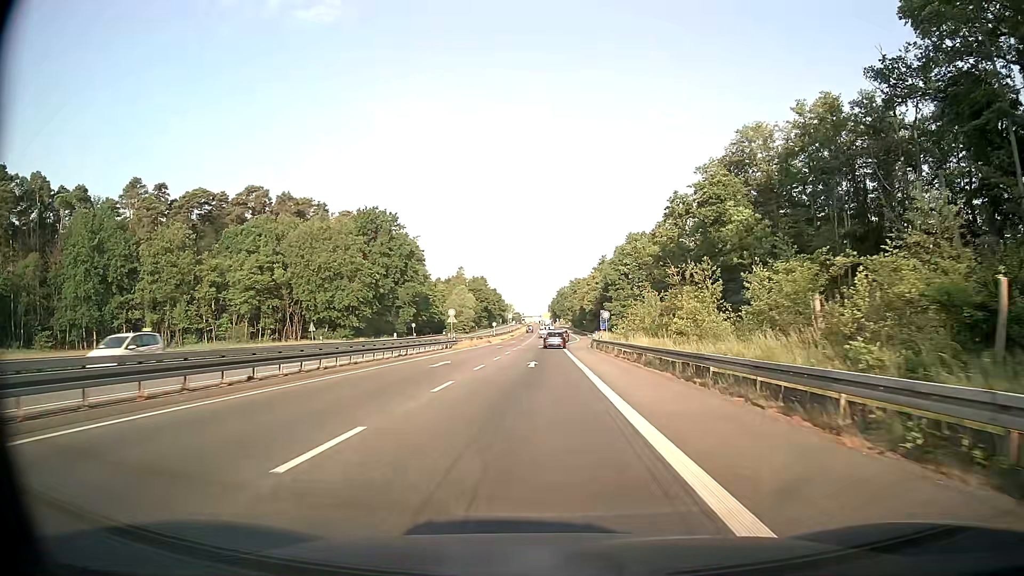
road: secondary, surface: asphalt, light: Day
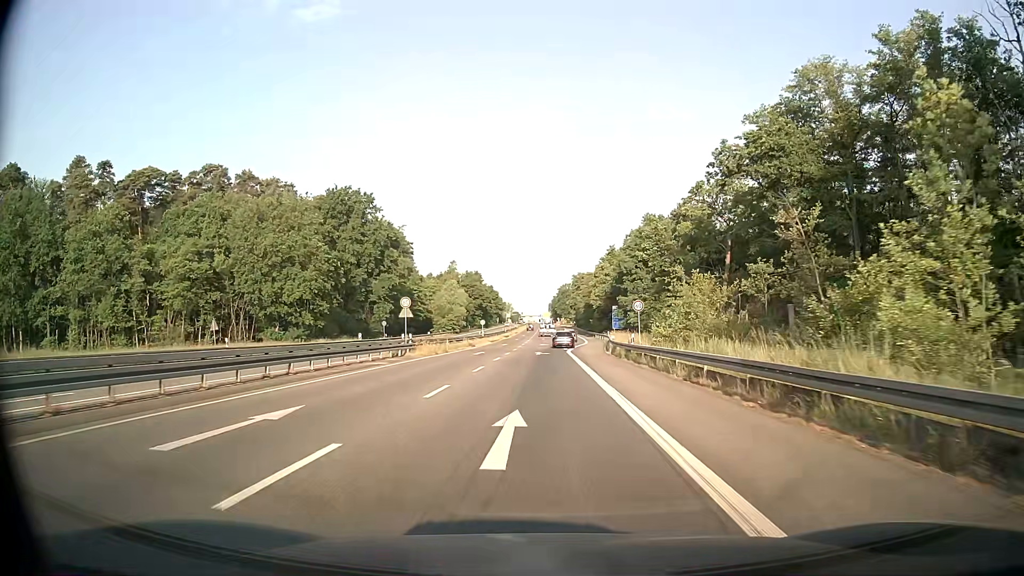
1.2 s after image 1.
(+0.1, +19.3) m; 0°
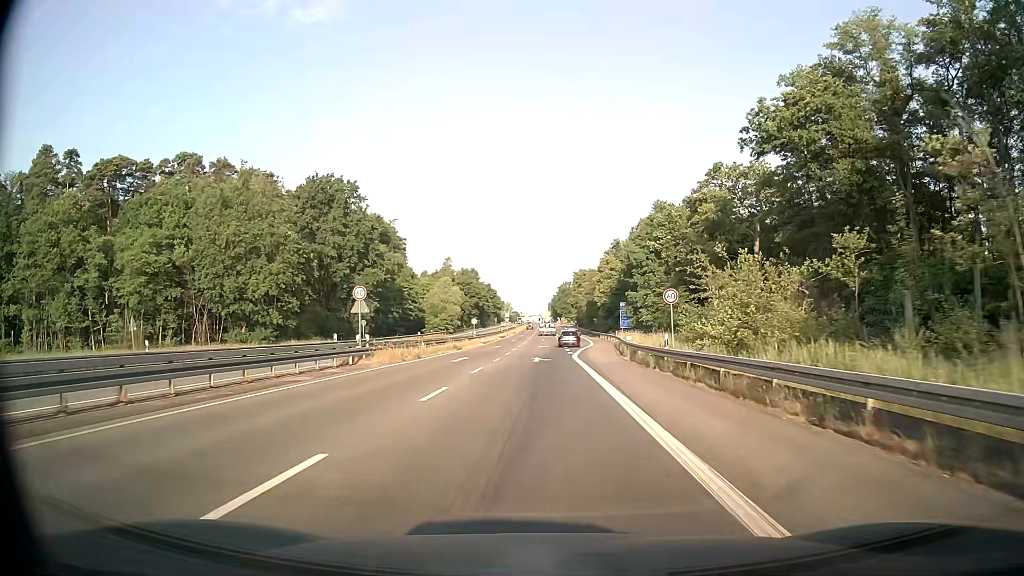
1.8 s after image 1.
(0.0, +9.6) m; 0°
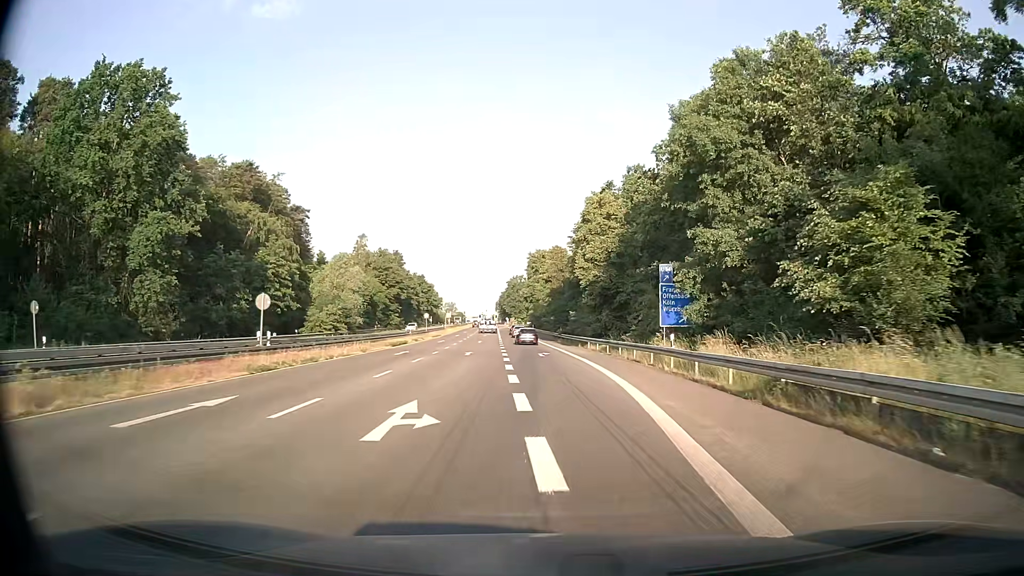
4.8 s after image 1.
(+1.0, +48.2) m; +4°
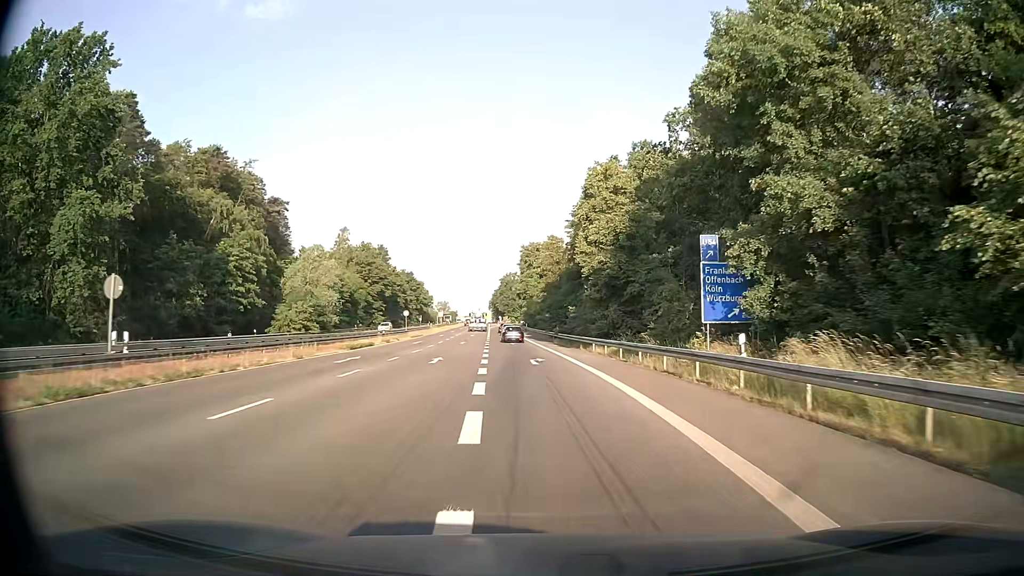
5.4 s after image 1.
(0.0, +9.6) m; 0°
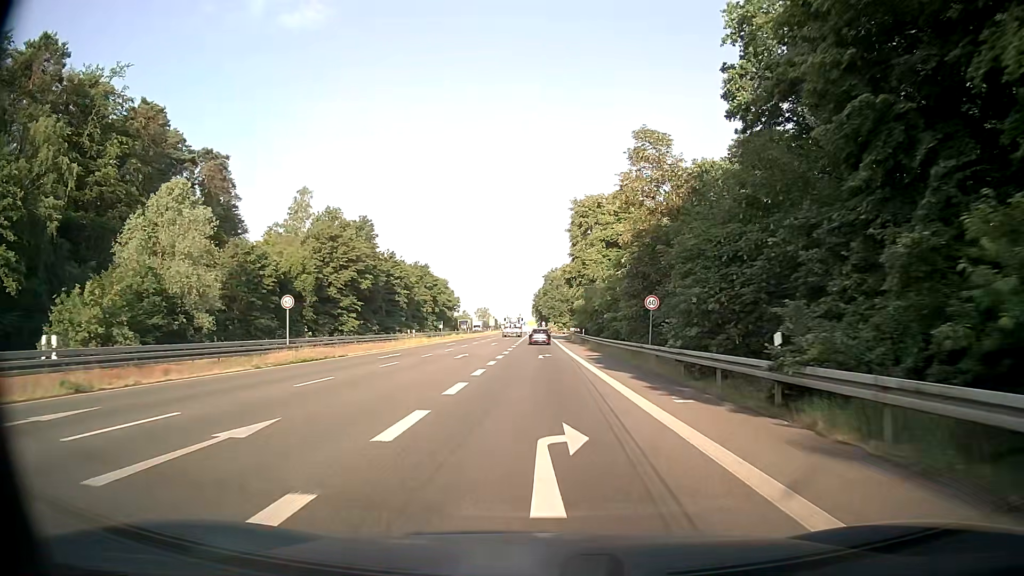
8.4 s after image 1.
(-1.8, +47.6) m; -4°
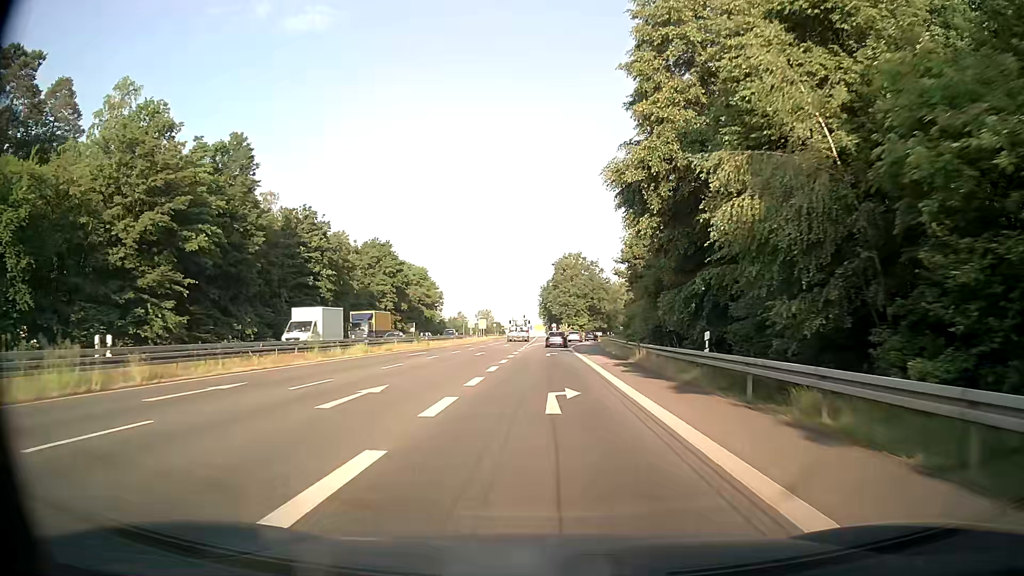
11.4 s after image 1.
(-0.4, +45.9) m; -1°
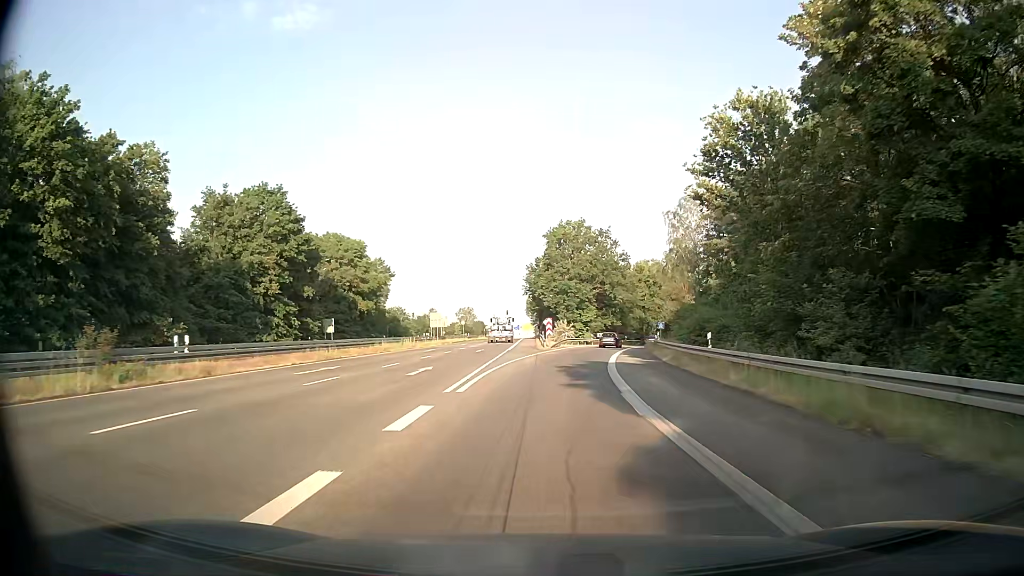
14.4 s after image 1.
(+0.4, +43.0) m; +1°
(0, +10) (0, +20) (+1, +30) (+2, +40) (+3, +50) (+4, +60) (+6, +70) (+9, +79) (+12, +89) (+16, +98) m
